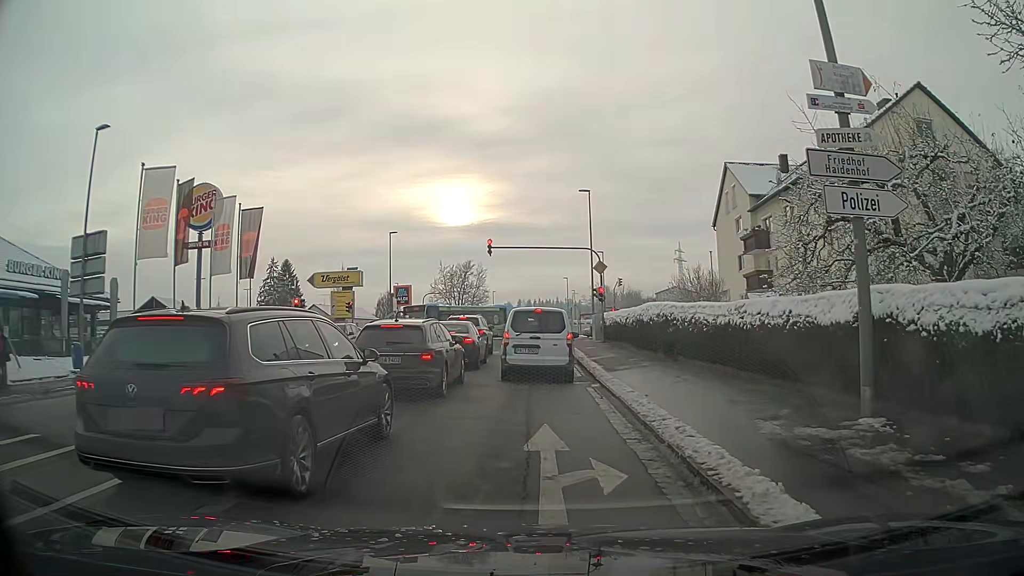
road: tertiary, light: Day
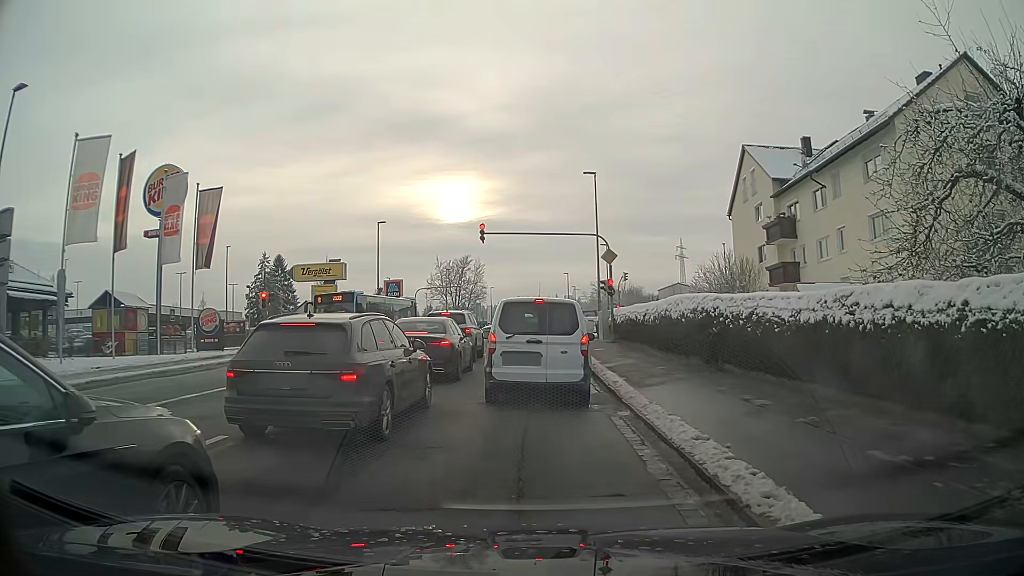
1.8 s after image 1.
(0.0, +4.7) m; 0°
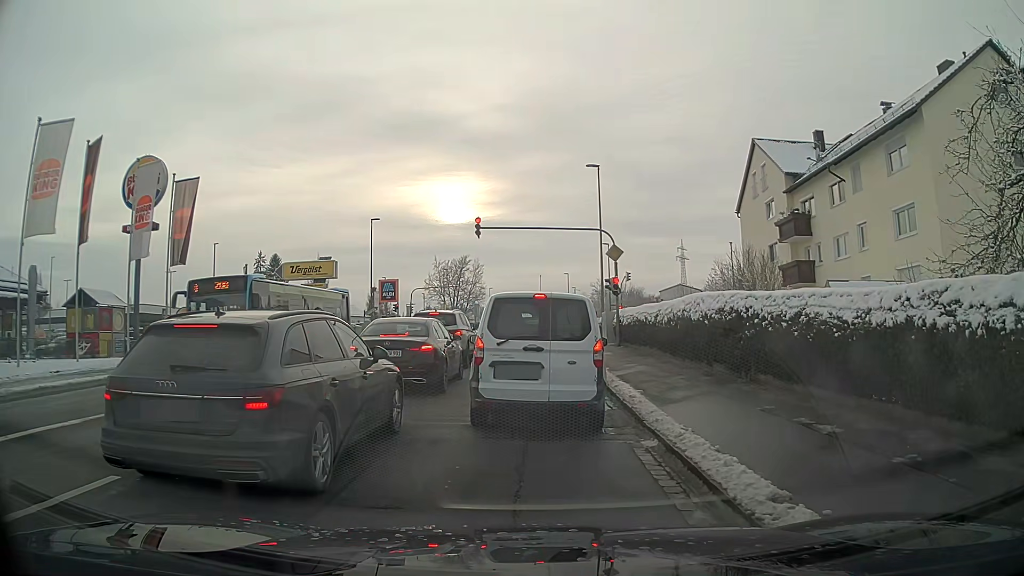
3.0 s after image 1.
(0.0, +2.3) m; 0°
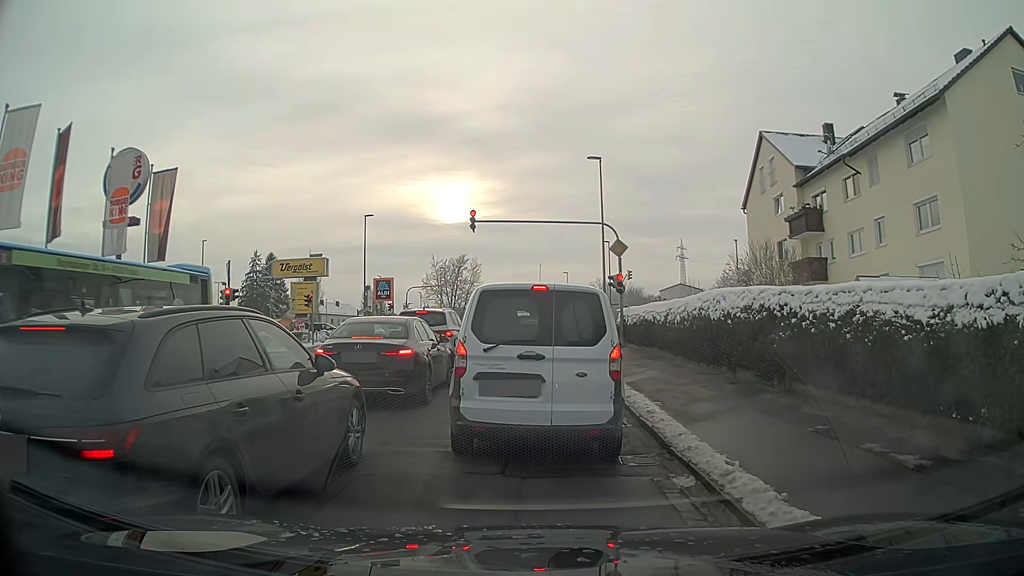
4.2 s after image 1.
(0.0, +1.8) m; 0°
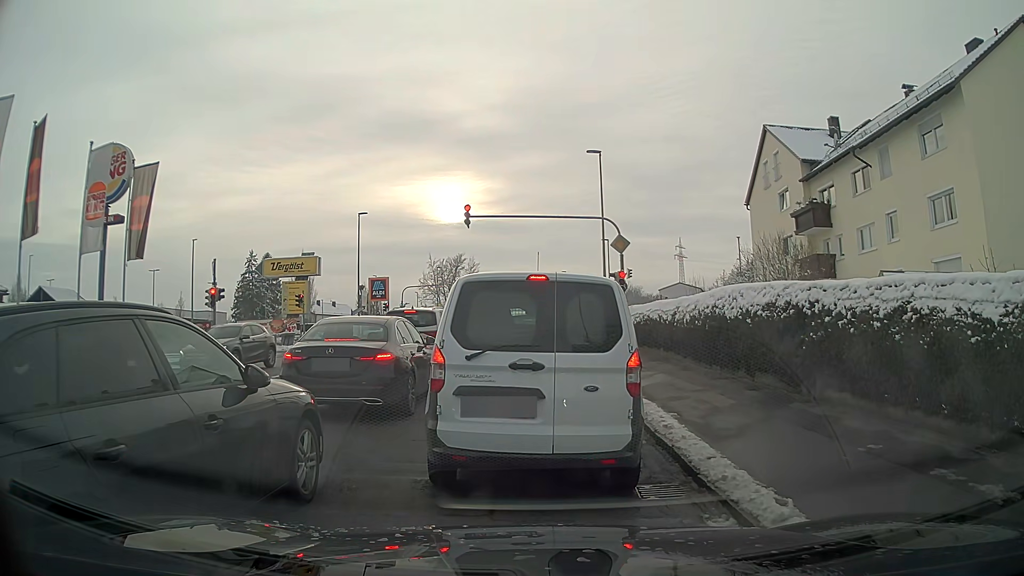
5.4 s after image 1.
(0.0, +1.3) m; 0°
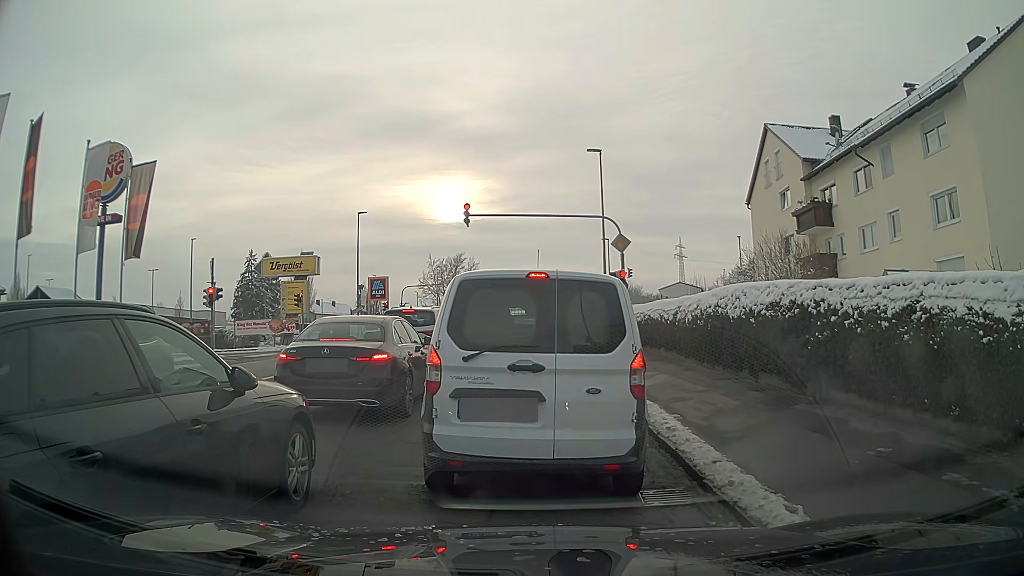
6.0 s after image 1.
(0.0, +0.2) m; 0°
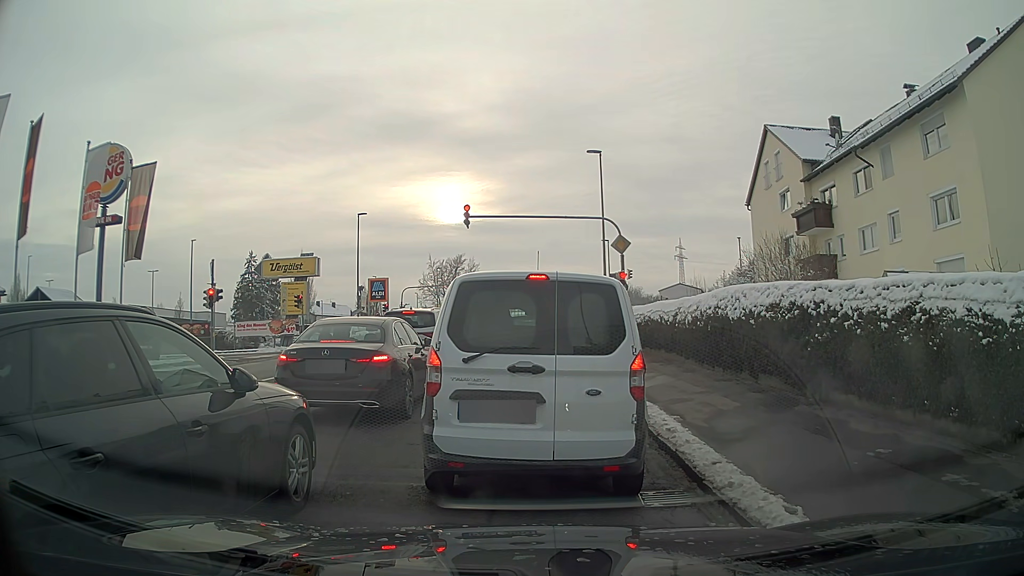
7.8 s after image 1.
(0.0, +0.1) m; 0°
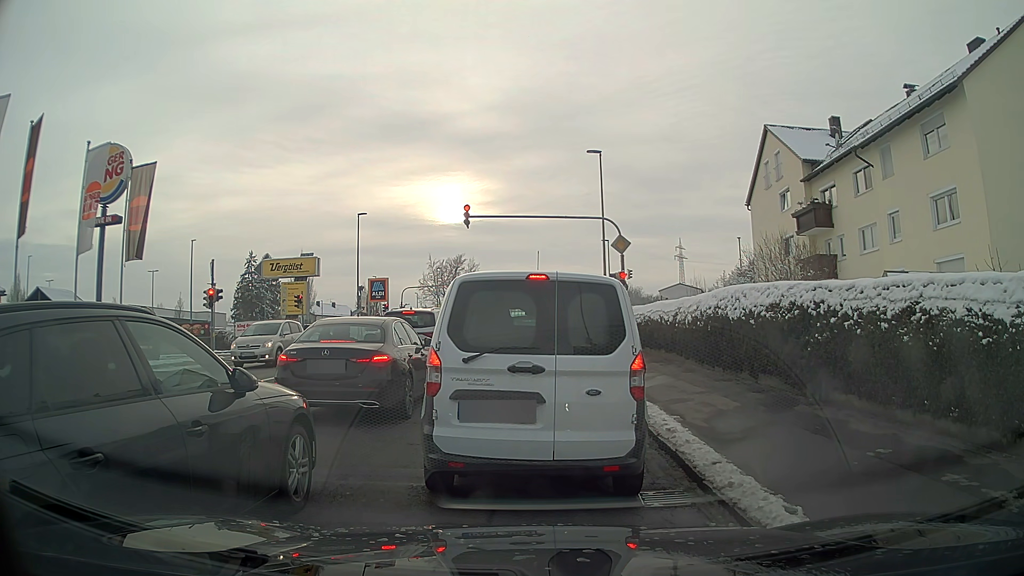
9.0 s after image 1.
(0.0, 0.0) m; 0°
(0, +10) (0, +20) (0, +30) (0, +40) (+2, +50) (+9, +56) (+19, +56) (+29, +55) (+39, +54) (+49, +53) m
